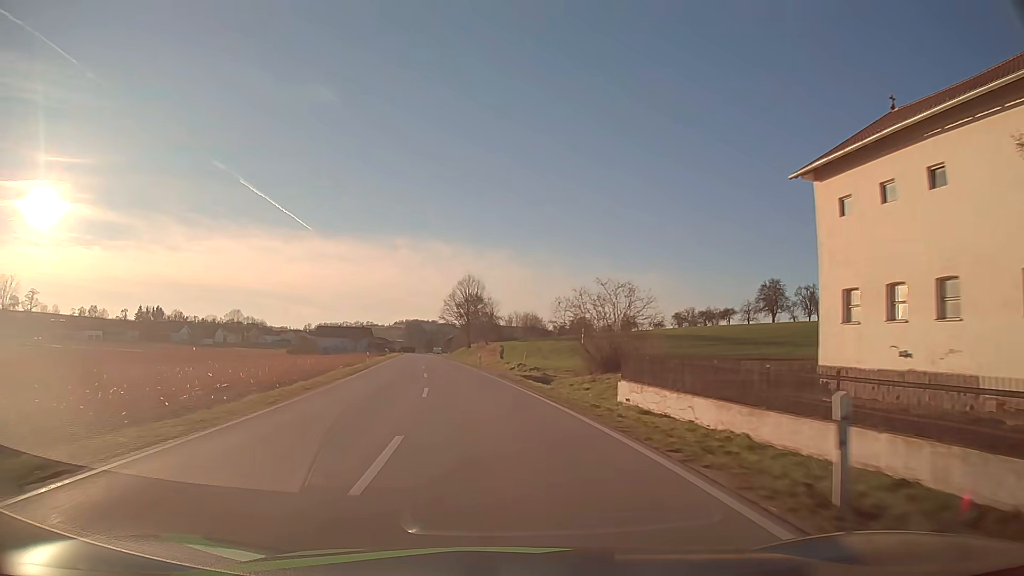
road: secondary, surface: asphalt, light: Day
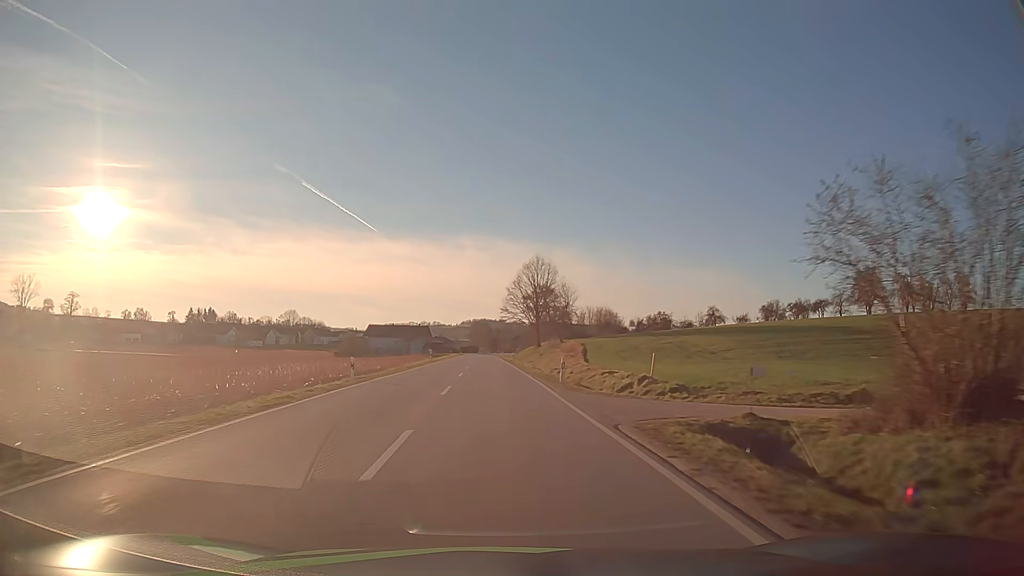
(-1.4, +23.5) m; -6°
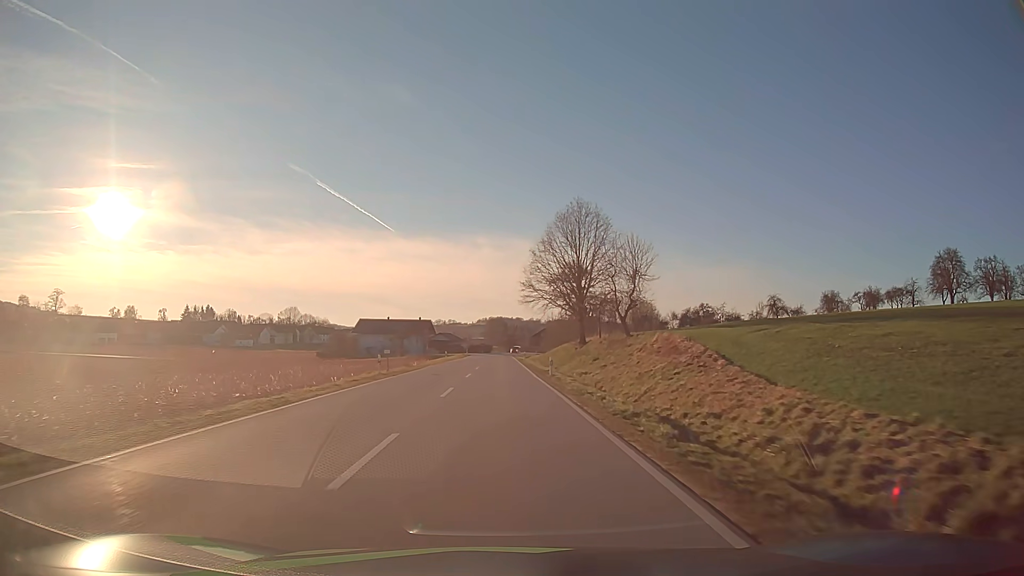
(-0.8, +36.5) m; -2°
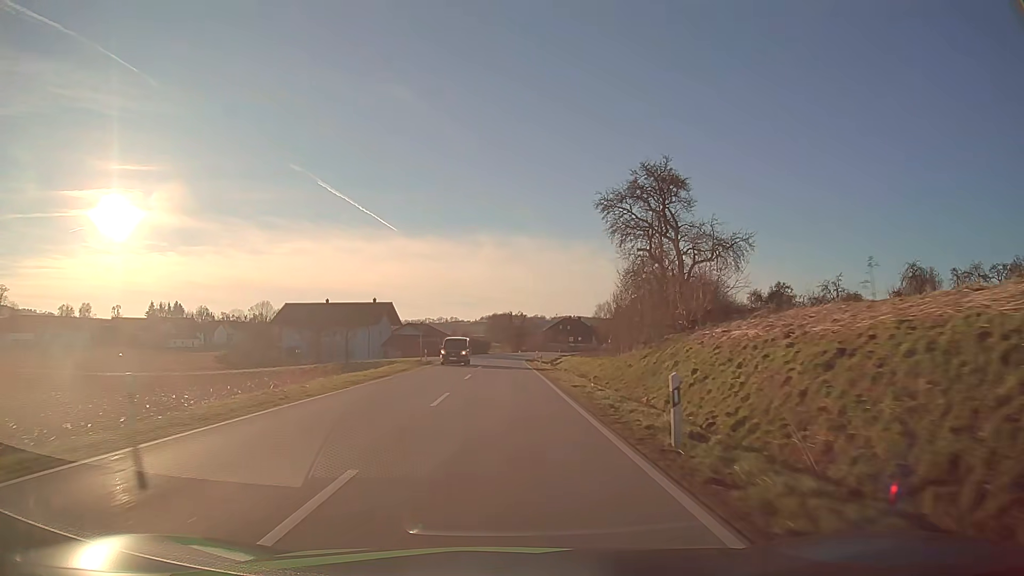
(-0.2, +62.8) m; 0°
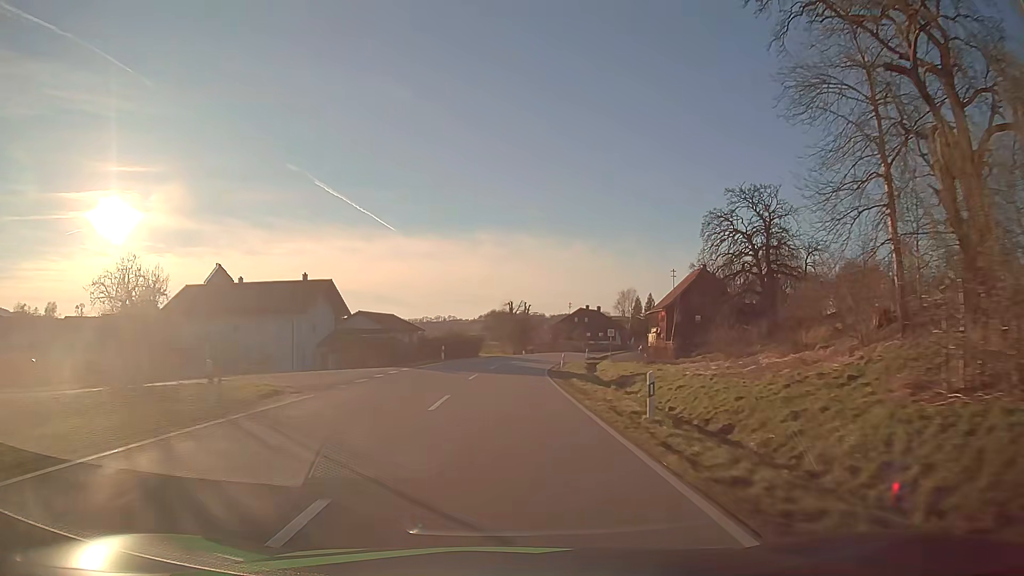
(0.0, +37.1) m; 0°
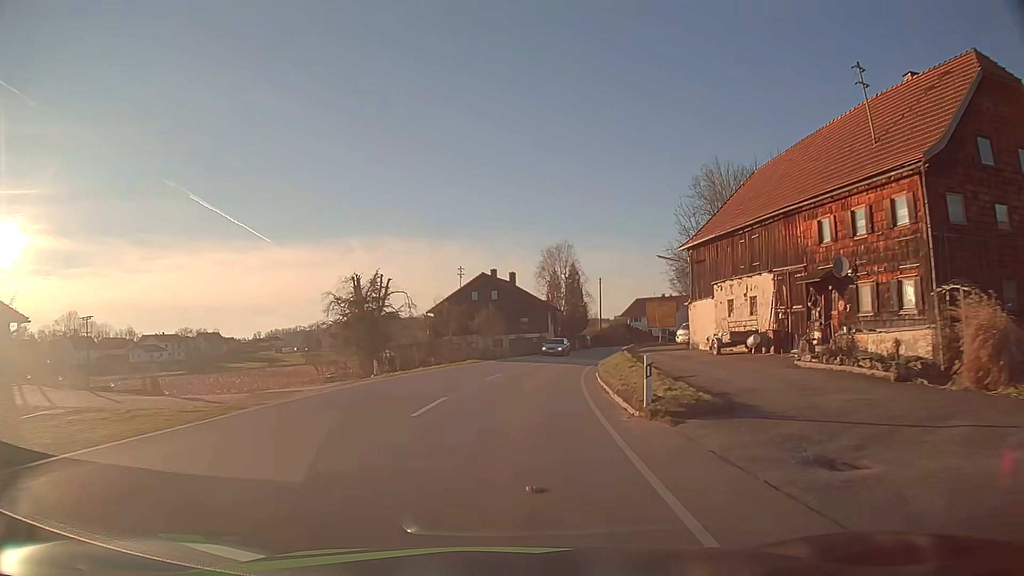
(+3.5, +60.7) m; +10°
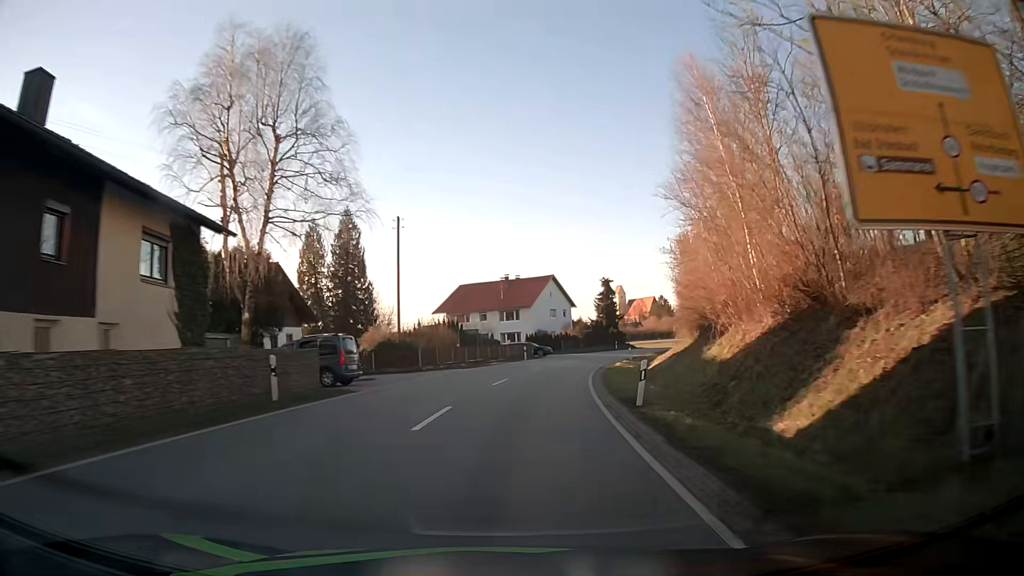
(+8.6, +60.3) m; +16°
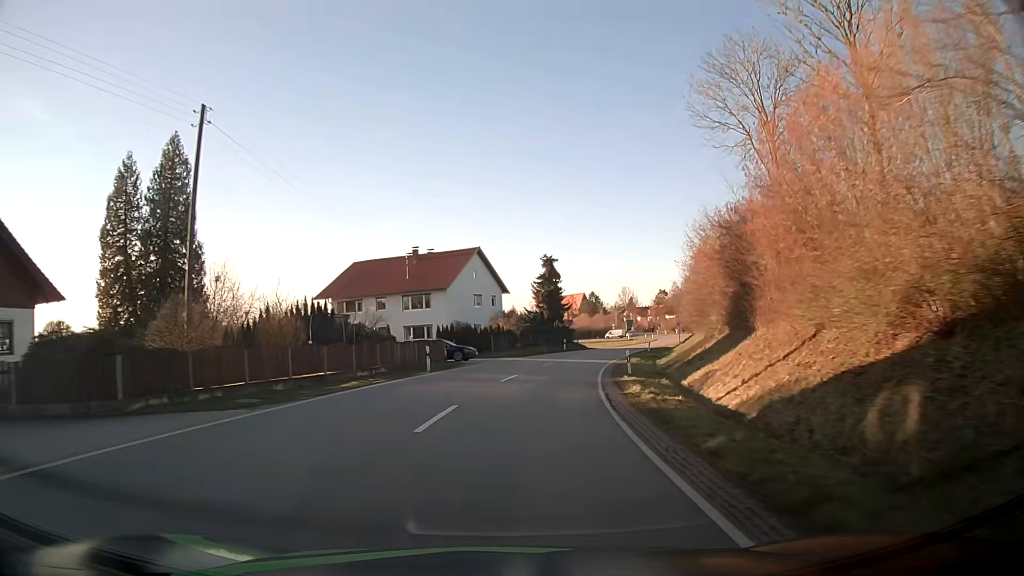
(+1.4, +24.3) m; +7°
(0, +10) (+1, +20) (+2, +30) (+4, +40) (+7, +49) (+9, +59) (+13, +68) (+16, +78) (+19, +87) (+23, +97) m
